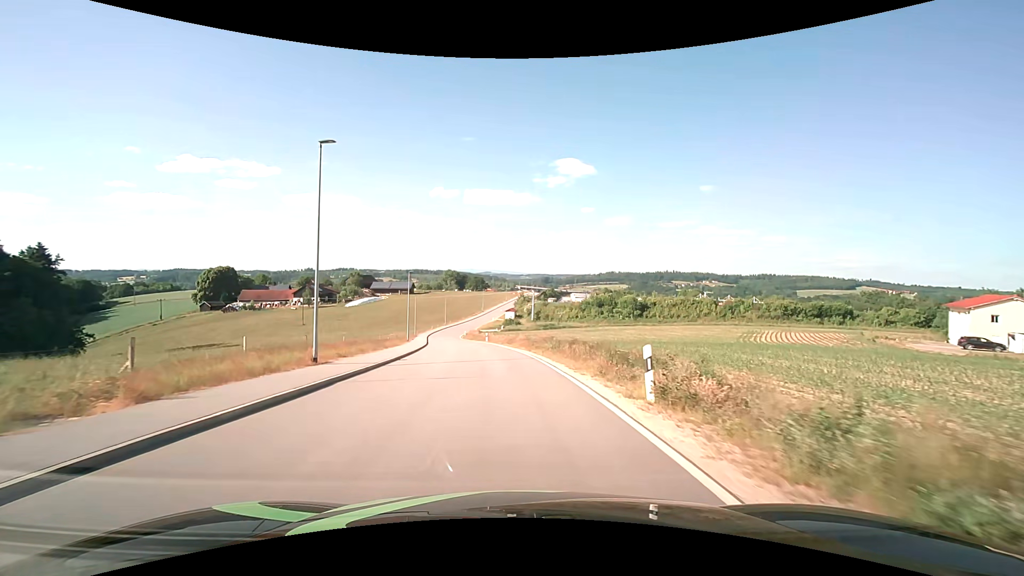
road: unclassified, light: Day
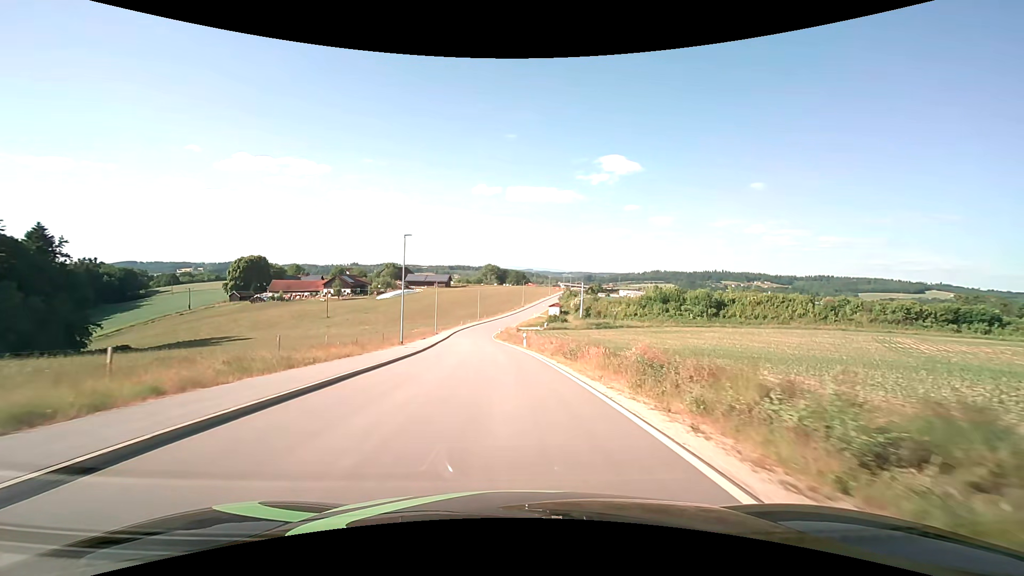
(-0.9, +21.5) m; -5°
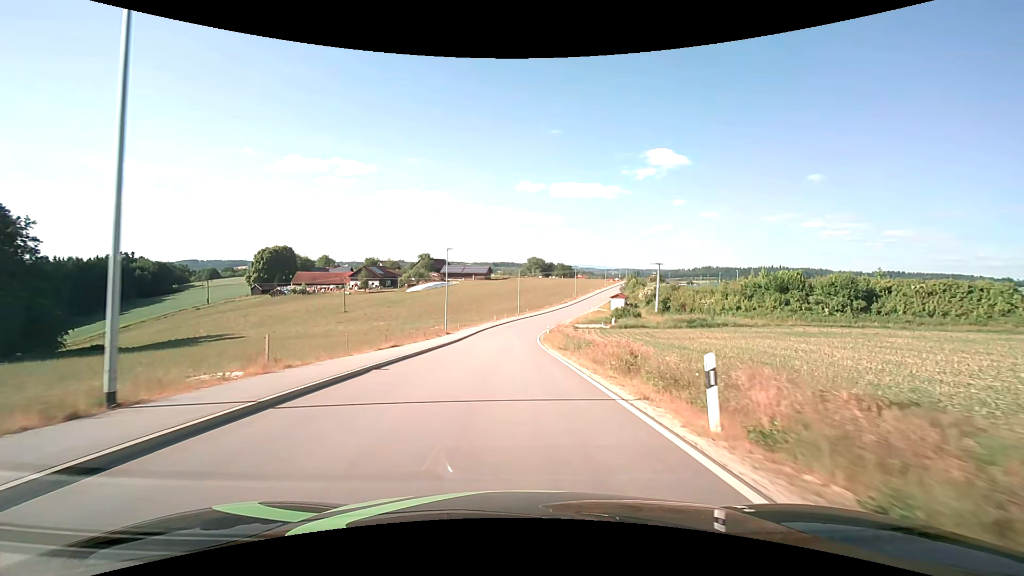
(-1.3, +29.9) m; -5°
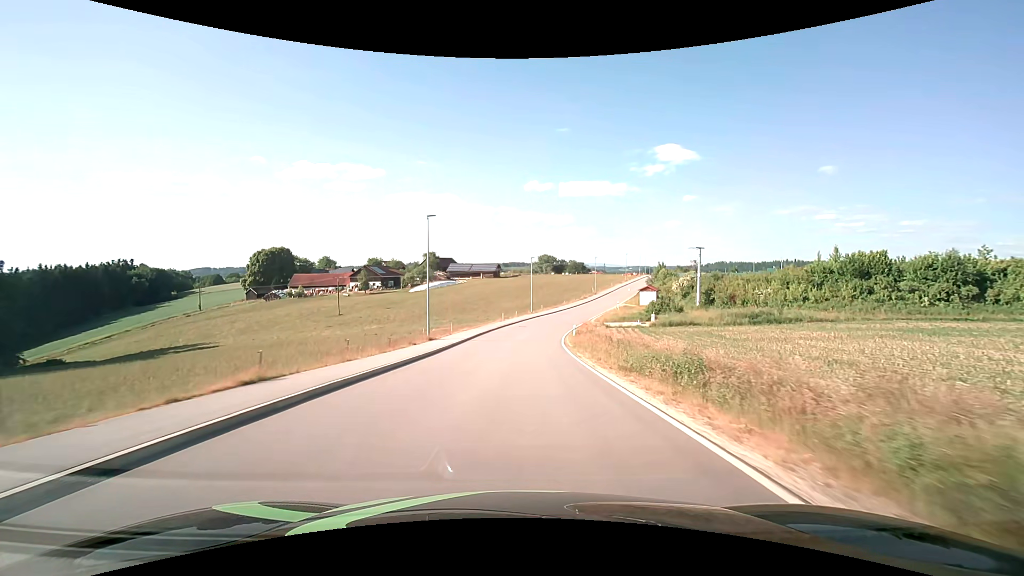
(-0.2, +15.1) m; -1°
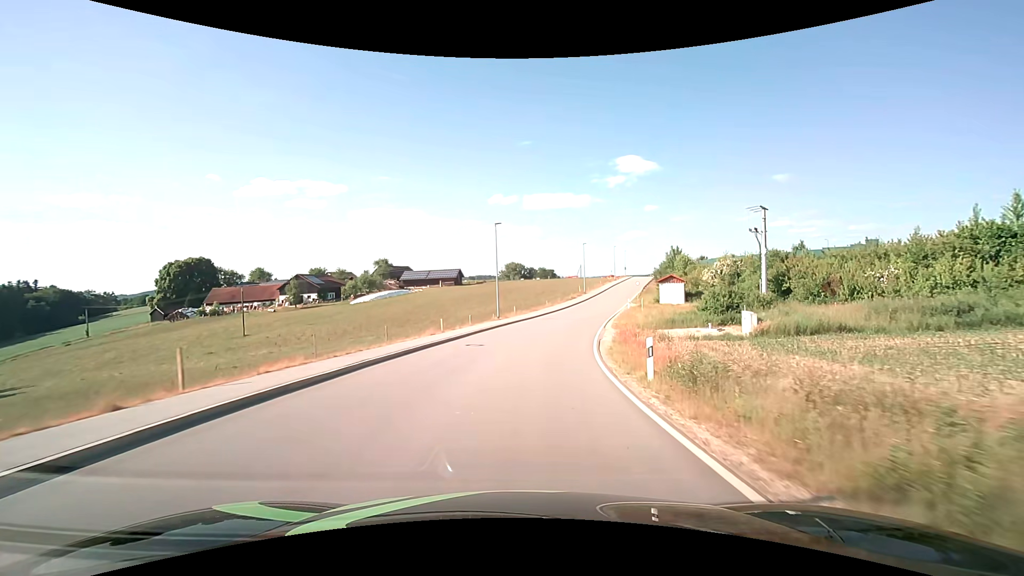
(+0.7, +30.4) m; +3°
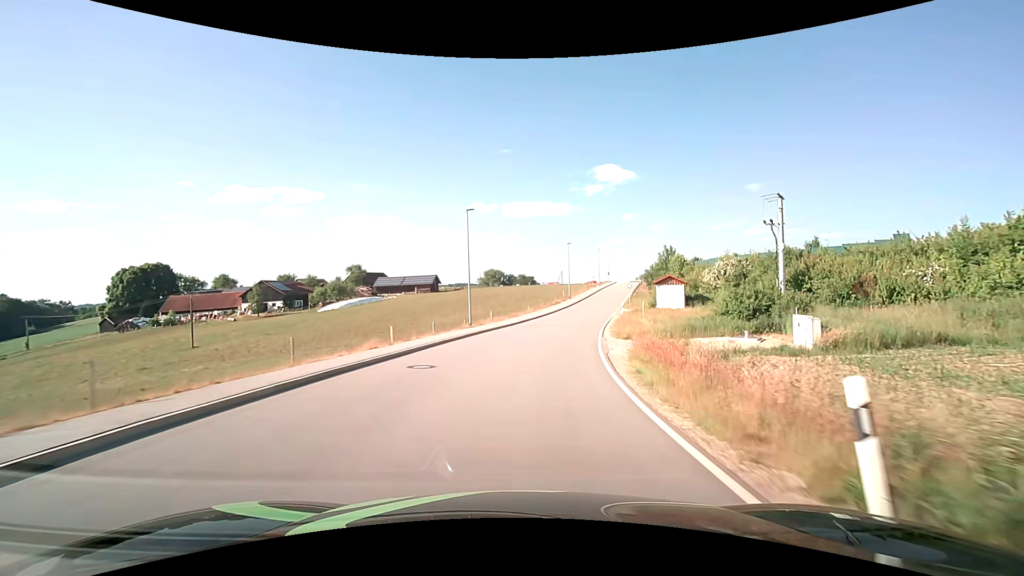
(+0.1, +7.7) m; +2°
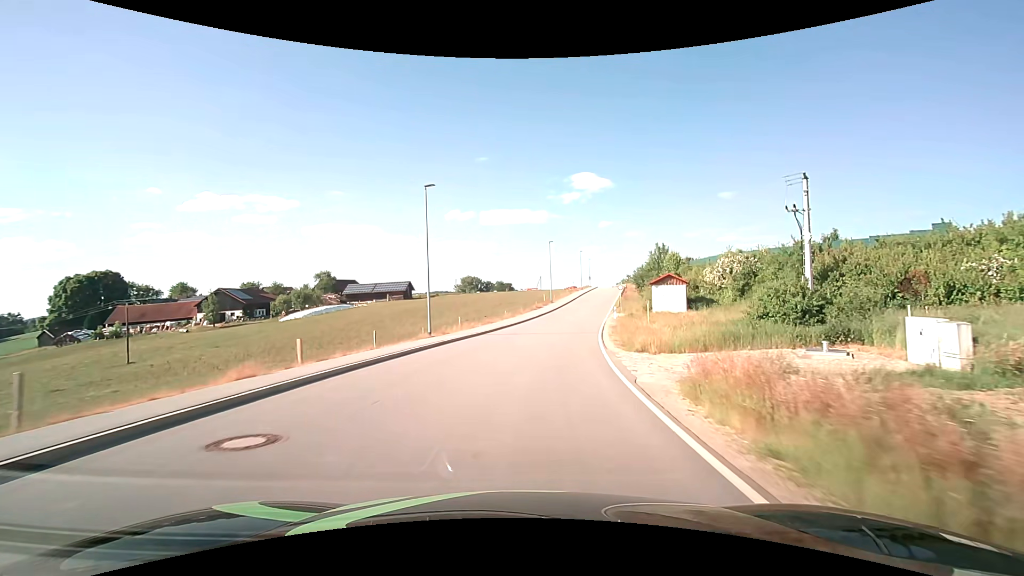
(+0.2, +7.7) m; +3°
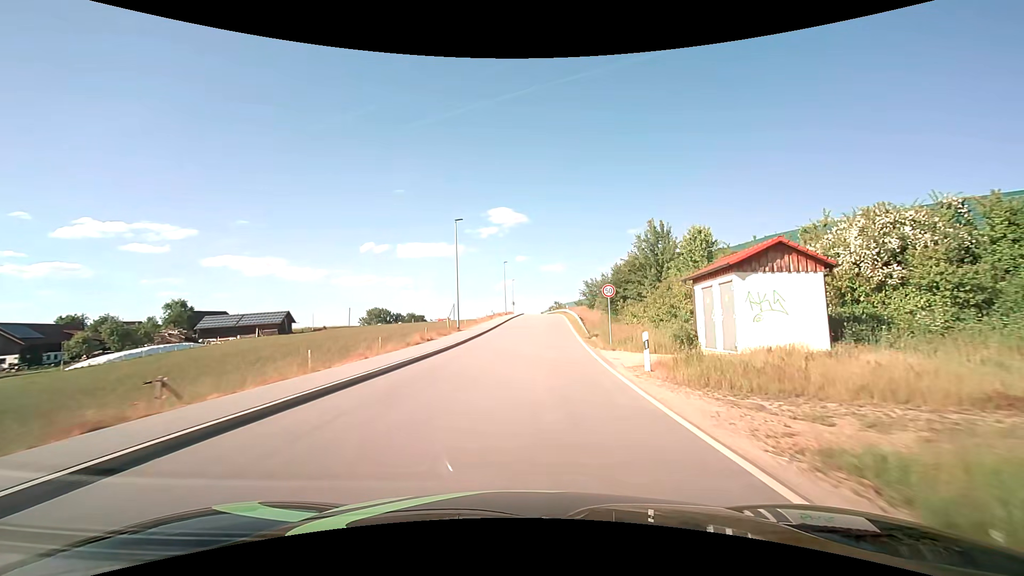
(+2.5, +30.4) m; +10°
(0, +10) (+1, +20) (+2, +30) (+3, +40) (+3, +50) (+4, +60) (+5, +70) (+5, +80) (+5, +90) (+6, +100) m
